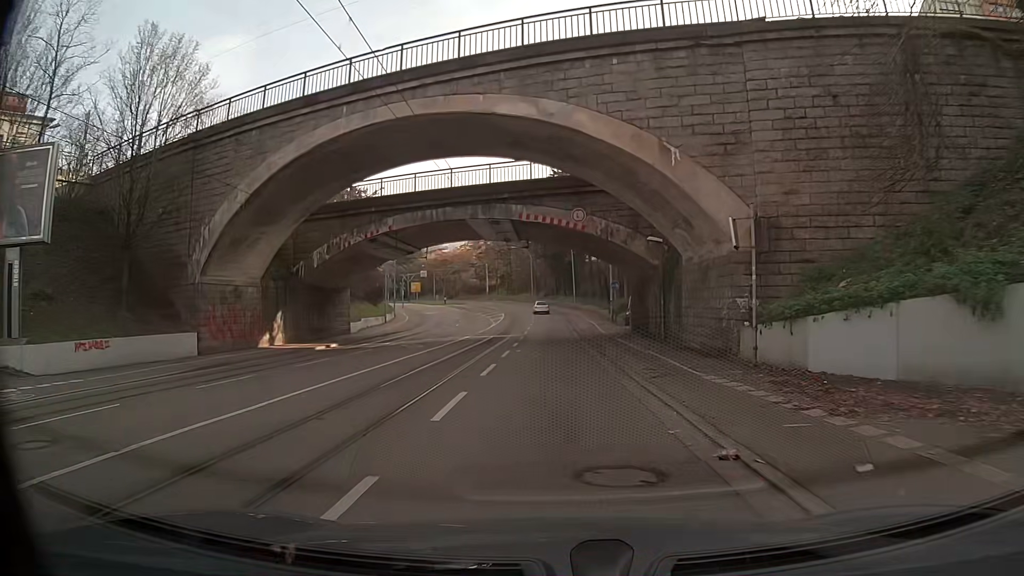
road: primary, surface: asphalt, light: Day
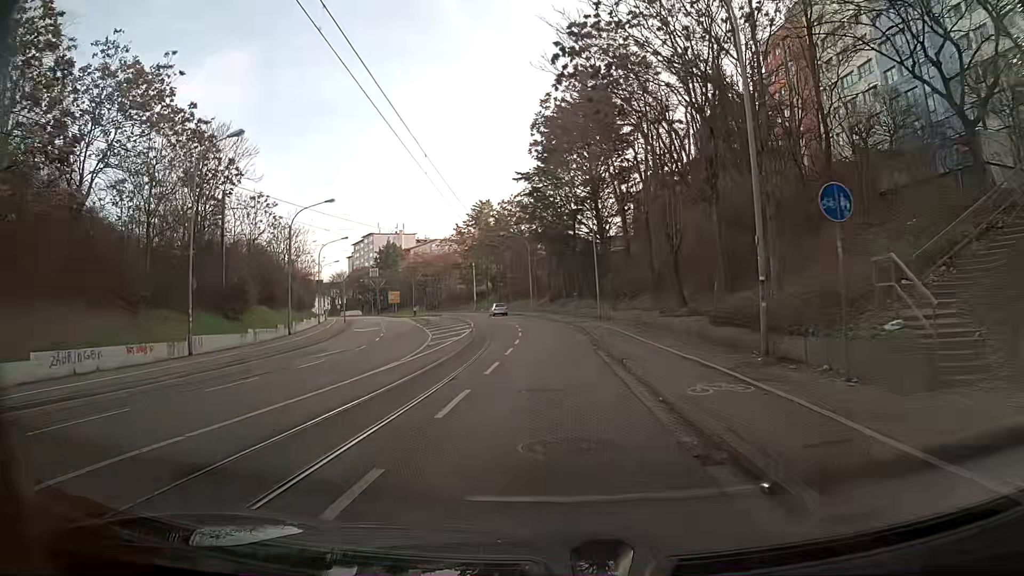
(+0.2, +35.9) m; +2°
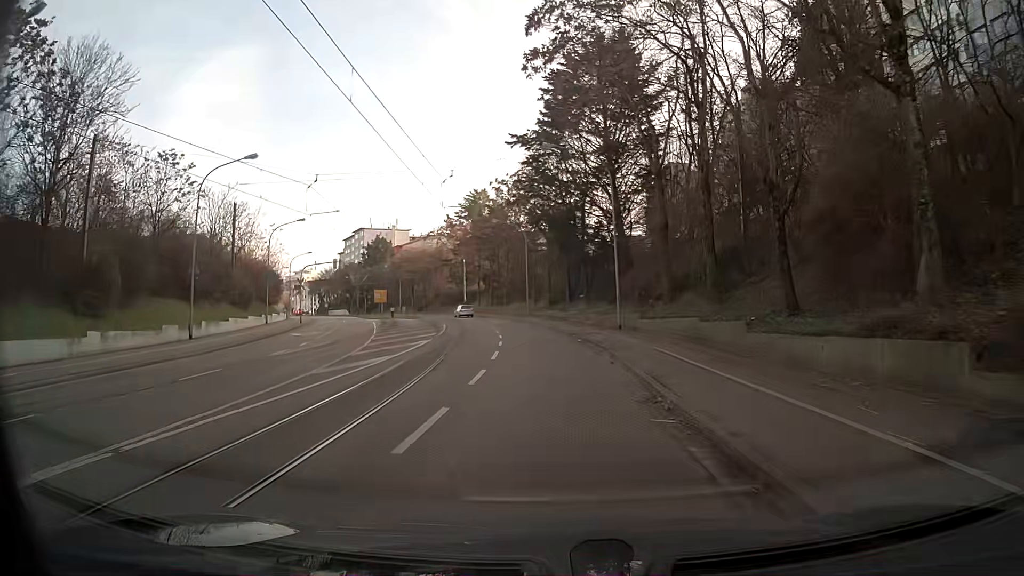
(-0.5, +14.5) m; -3°
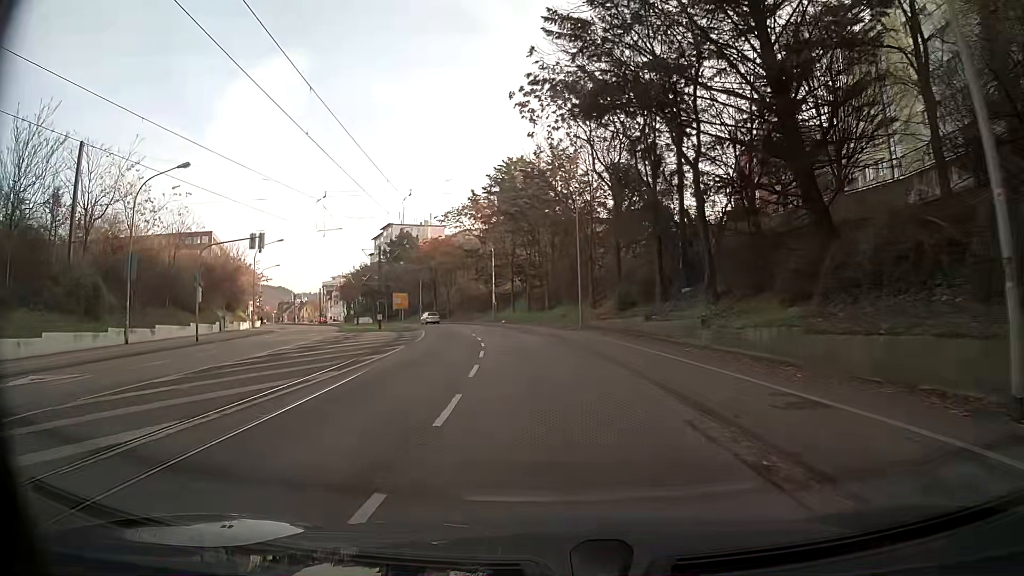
(-1.0, +28.6) m; -5°
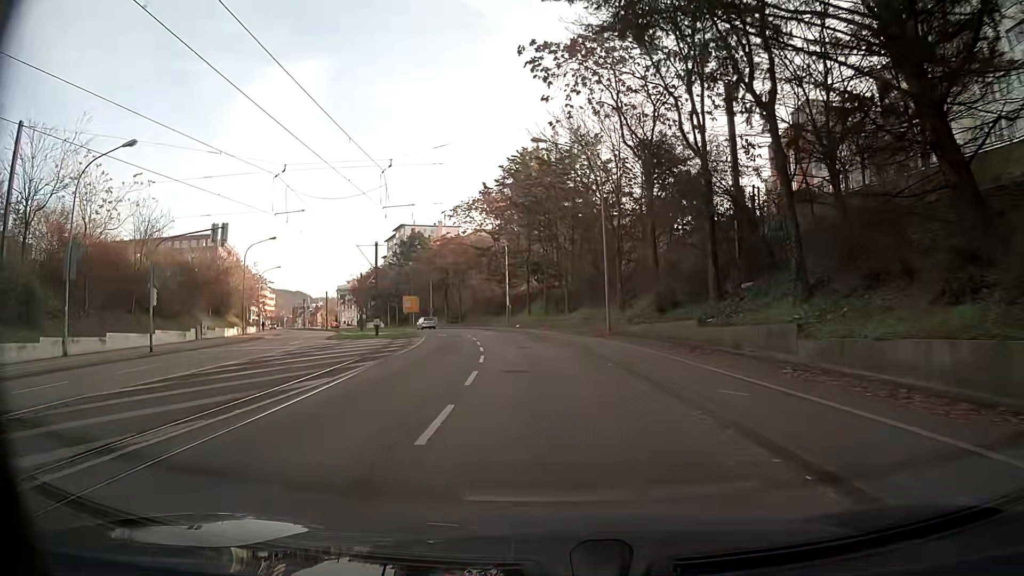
(-0.1, +7.0) m; -1°
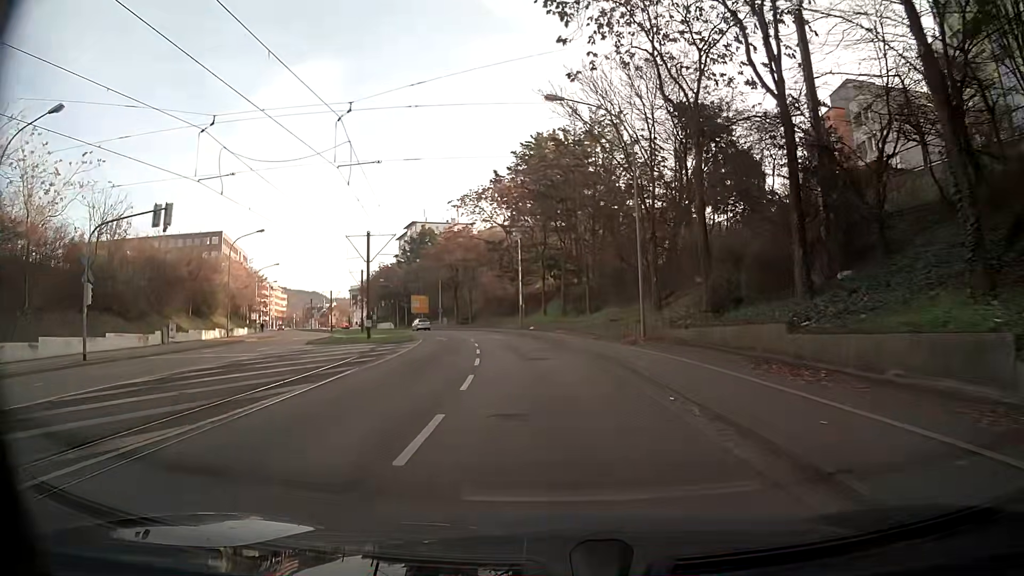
(-0.1, +7.0) m; -1°
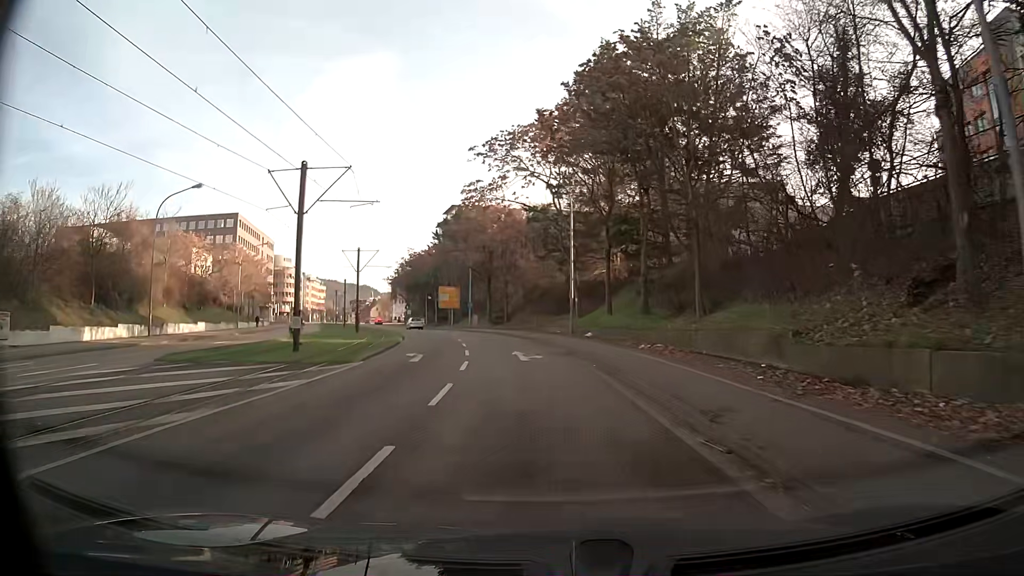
(-0.8, +20.6) m; -5°
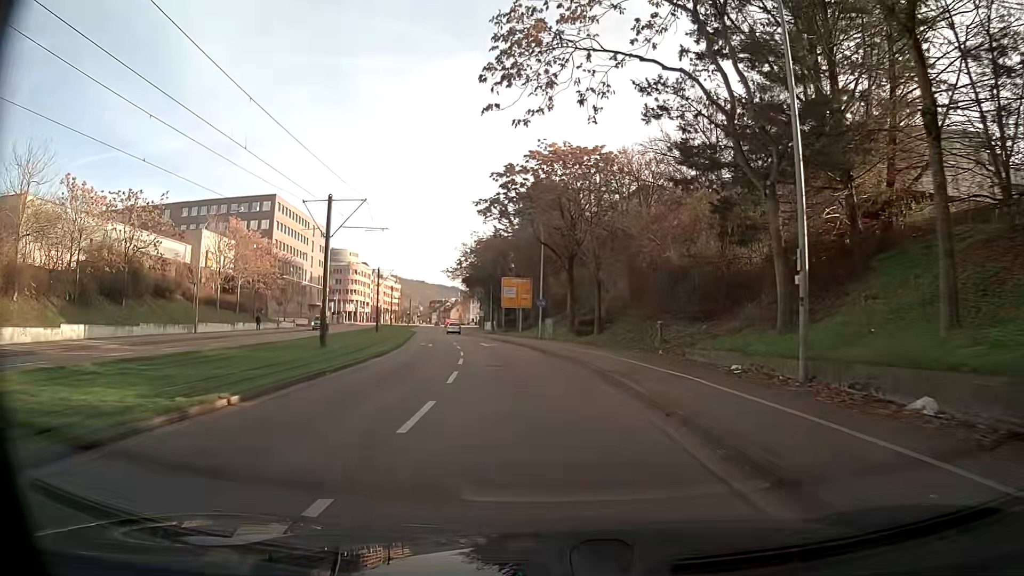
(-1.8, +26.6) m; -7°
